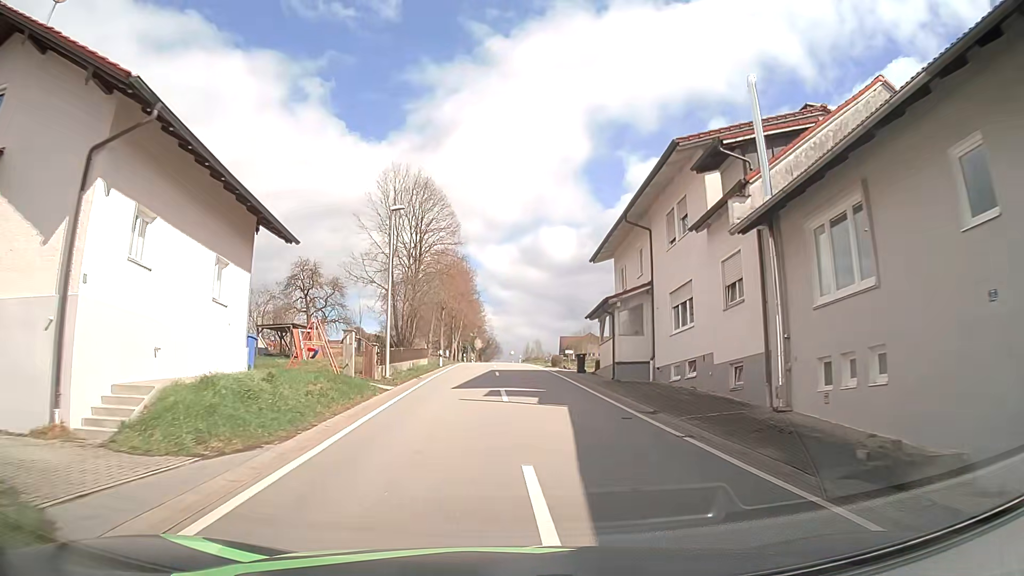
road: tertiary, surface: asphalt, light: Day
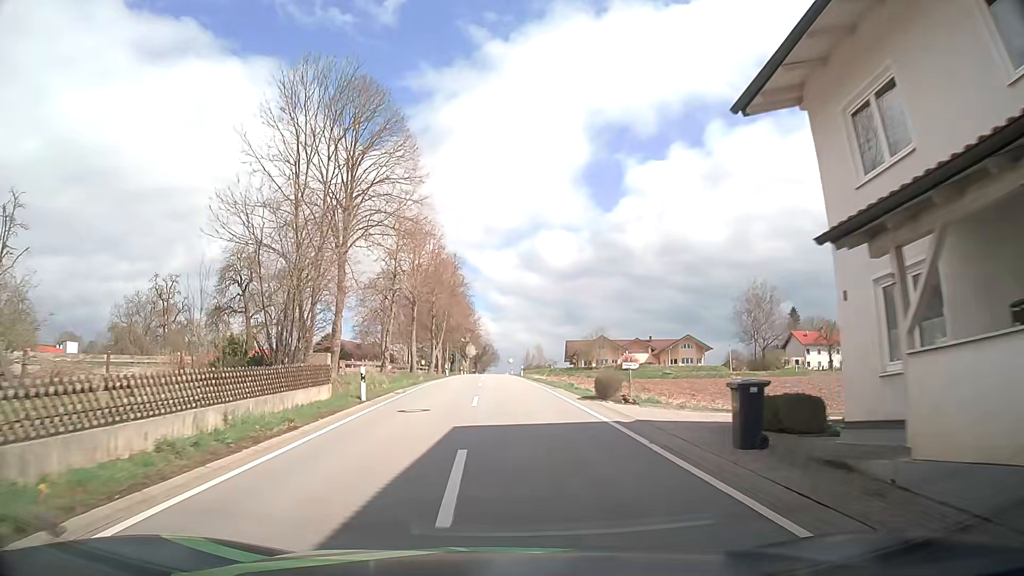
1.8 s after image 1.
(+0.1, +22.5) m; 0°
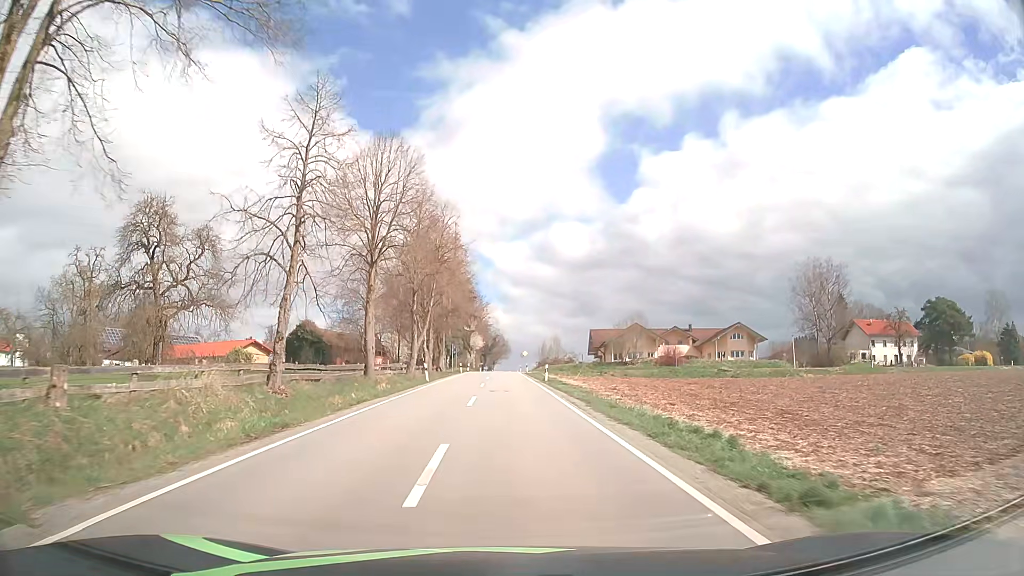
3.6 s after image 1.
(-0.2, +23.4) m; -1°
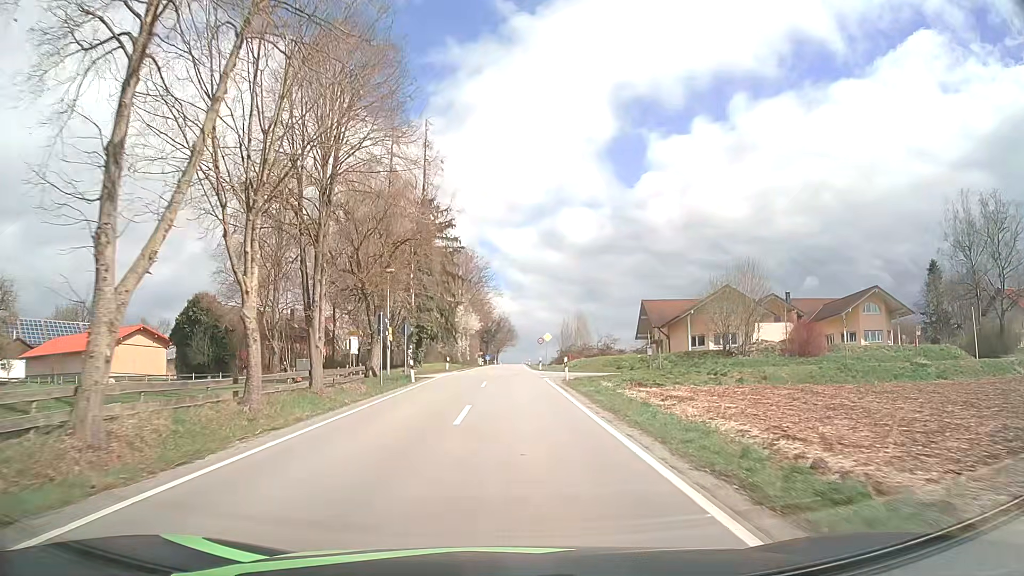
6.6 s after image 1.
(-0.3, +41.9) m; -1°
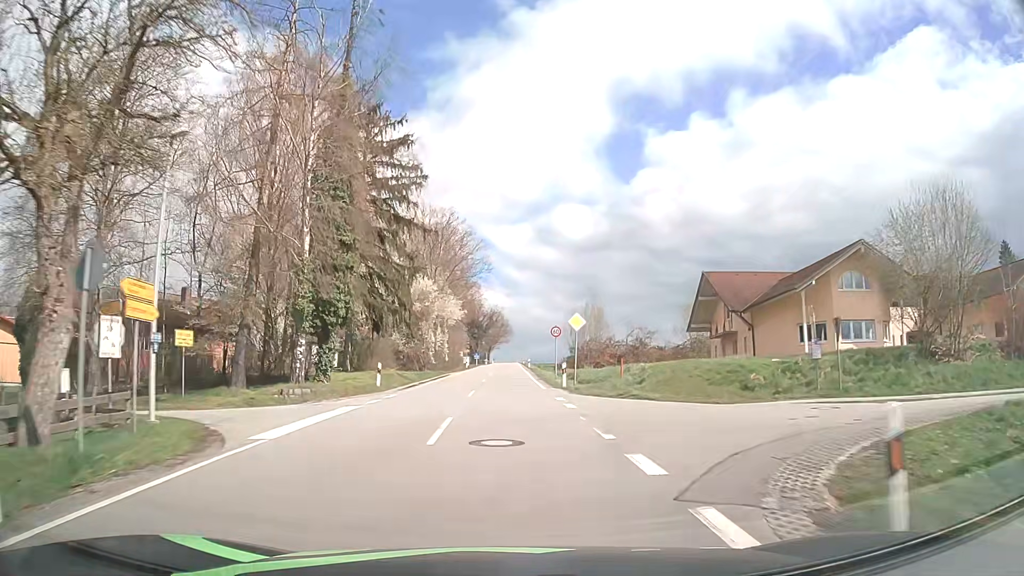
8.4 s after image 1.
(+0.2, +26.9) m; 0°
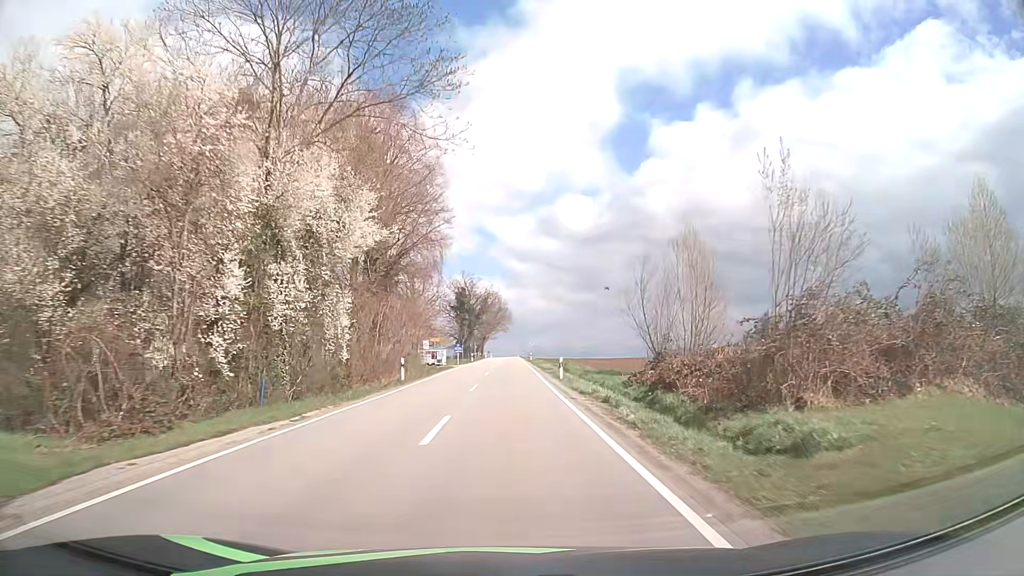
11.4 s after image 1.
(+0.2, +47.3) m; 0°
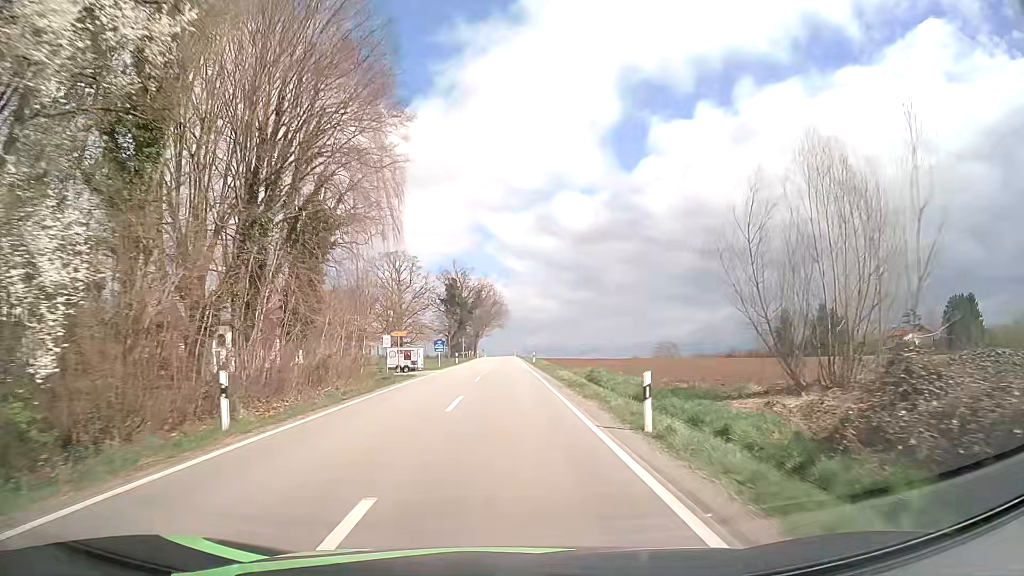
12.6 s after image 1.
(+0.1, +19.6) m; 0°
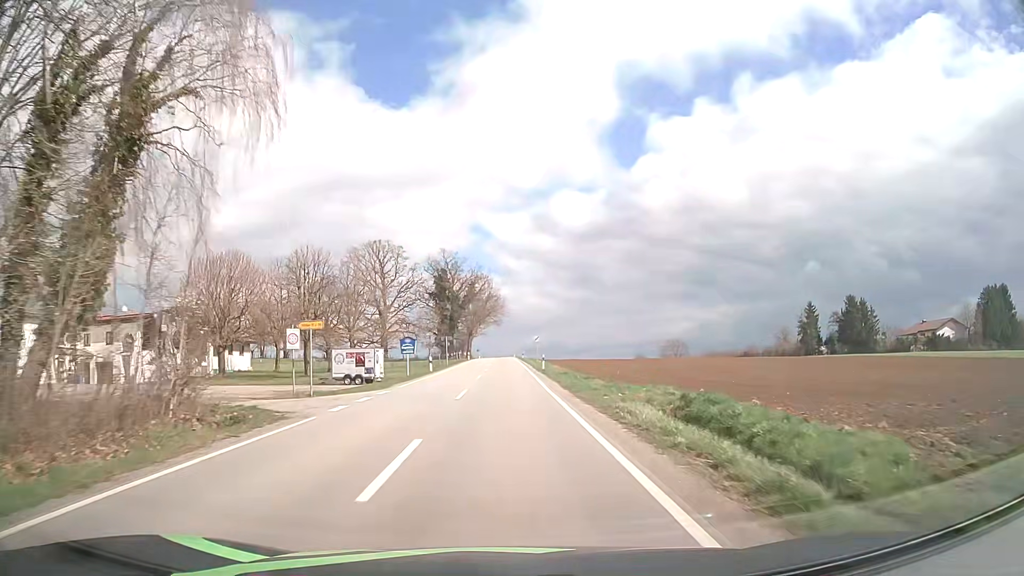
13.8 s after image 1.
(+0.1, +20.0) m; 0°
(0, +10) (0, +20) (0, +30) (0, +40) (0, +50) (0, +60) (0, +70) (-1, +80) (-1, +90) (-1, +100) m
